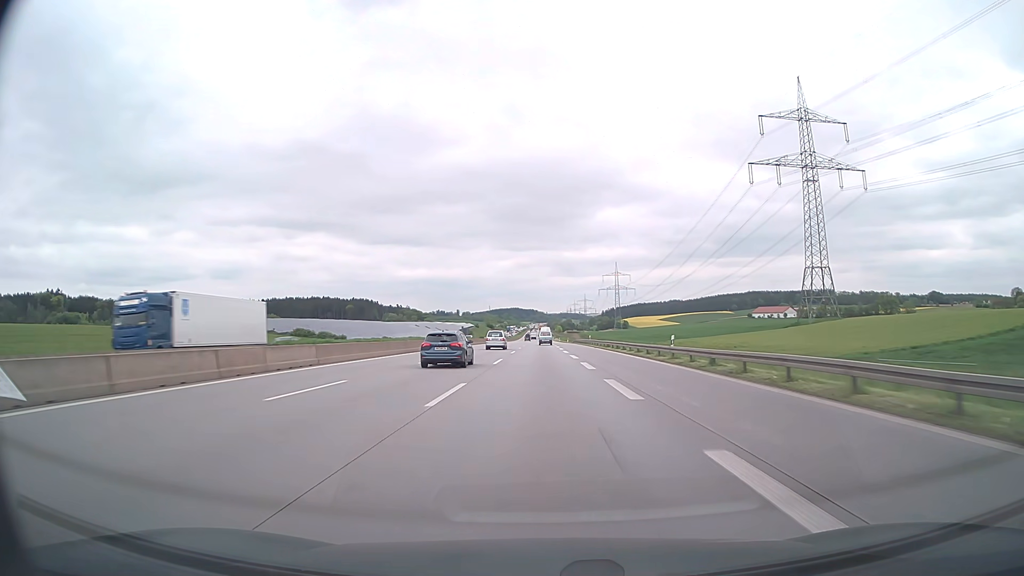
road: motorway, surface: asphalt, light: Day
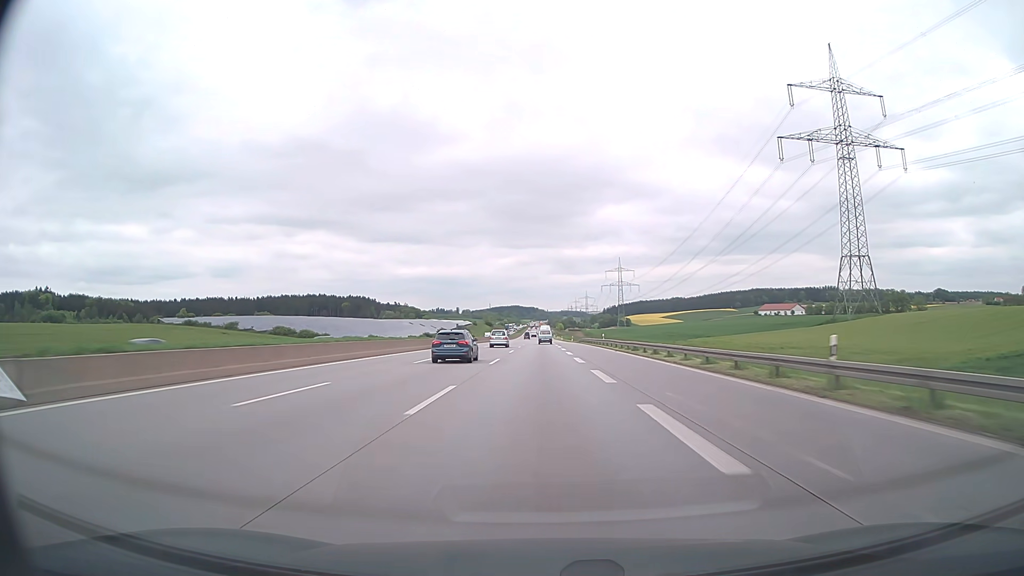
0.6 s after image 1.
(0.0, +19.3) m; 0°
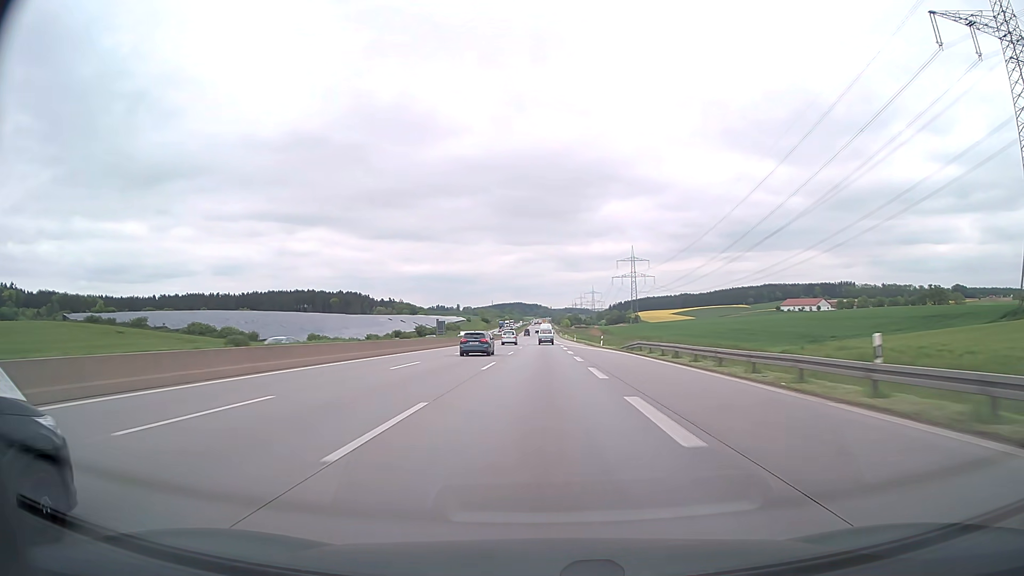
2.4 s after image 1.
(-0.1, +57.9) m; 0°
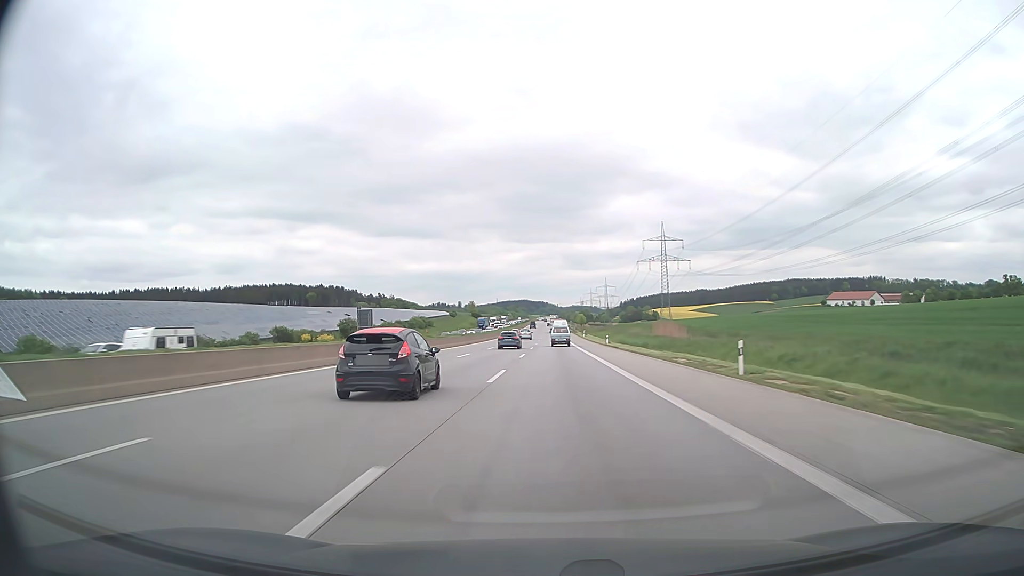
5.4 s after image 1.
(-0.5, +96.2) m; -1°
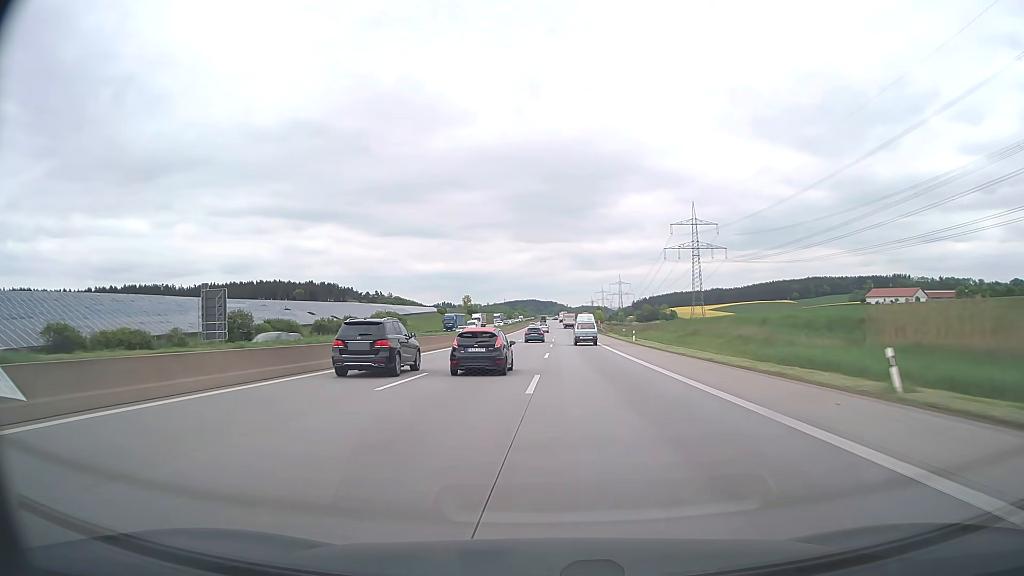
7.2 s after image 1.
(-0.4, +58.0) m; -1°
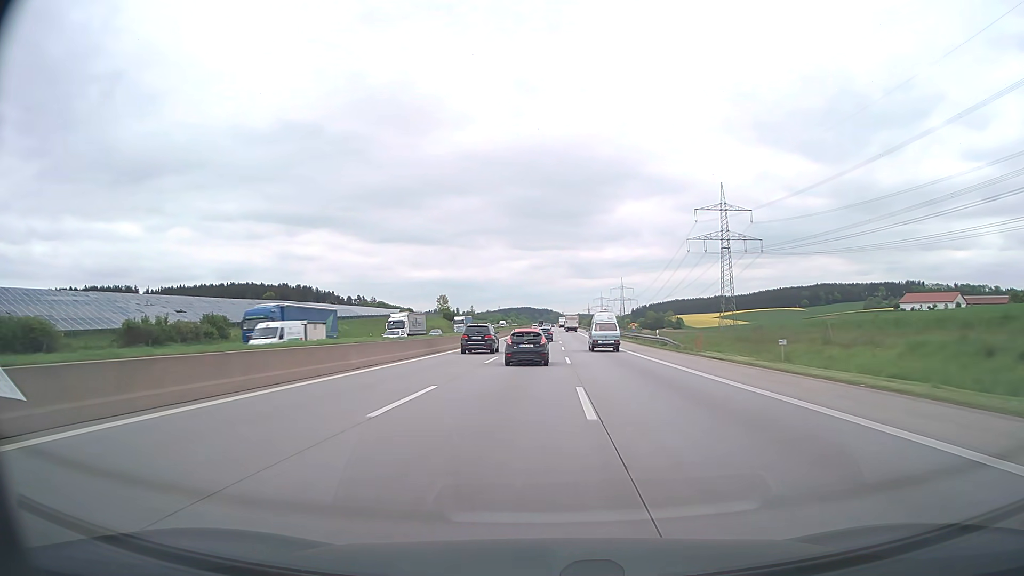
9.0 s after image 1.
(0.0, +58.4) m; 0°
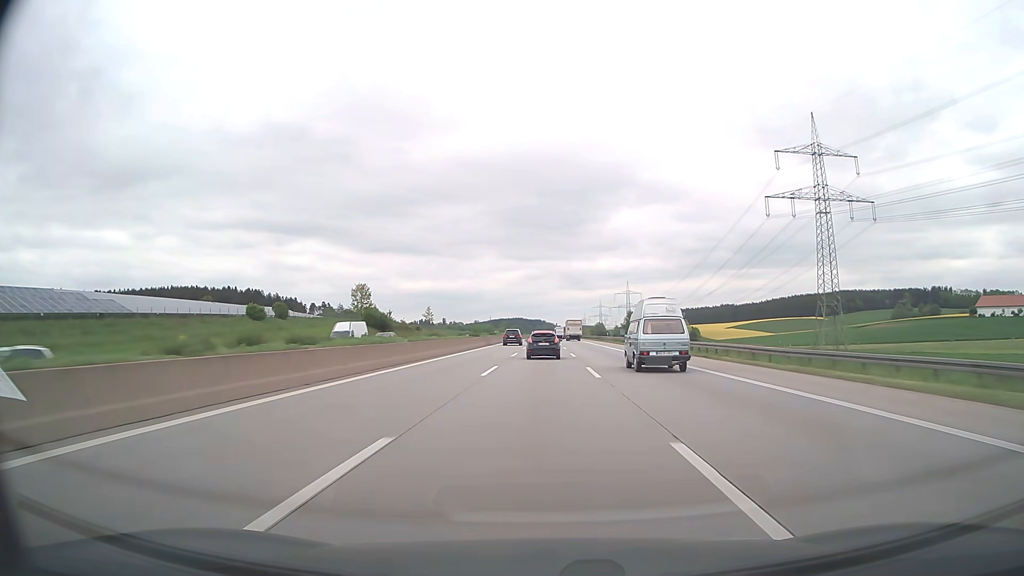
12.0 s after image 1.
(+0.7, +98.1) m; +1°
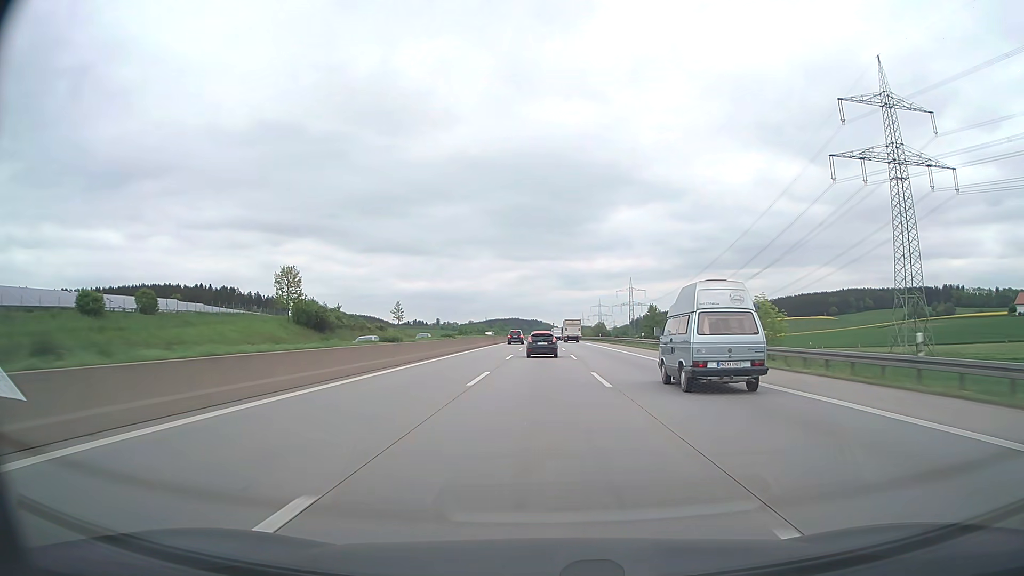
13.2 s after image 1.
(+0.1, +39.3) m; 0°
(0, +10) (0, +20) (0, +30) (0, +40) (0, +50) (0, +60) (0, +70) (0, +80) (0, +90) (0, +100) m
